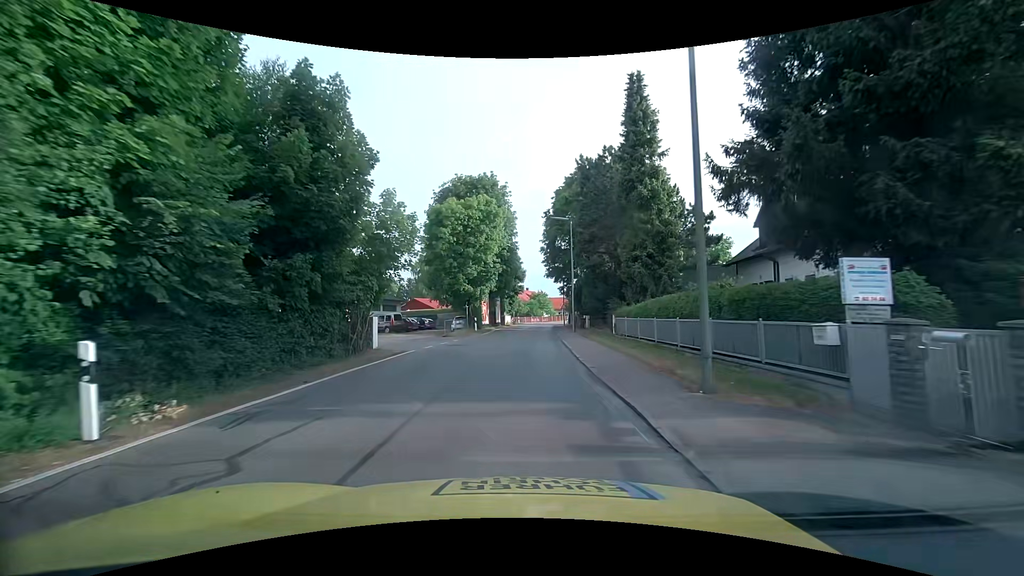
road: tertiary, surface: asphalt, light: Day
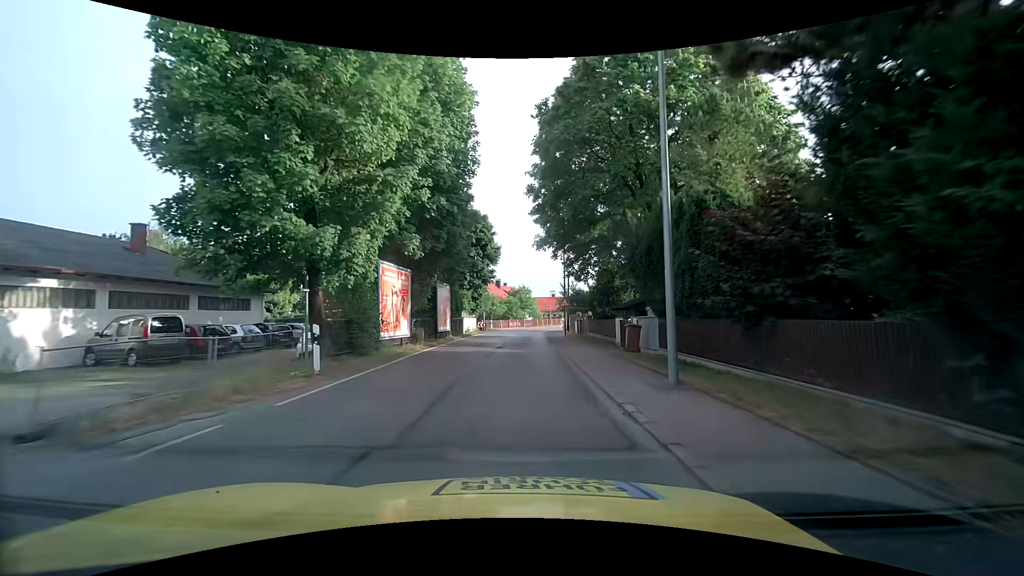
(+0.6, +27.7) m; +3°
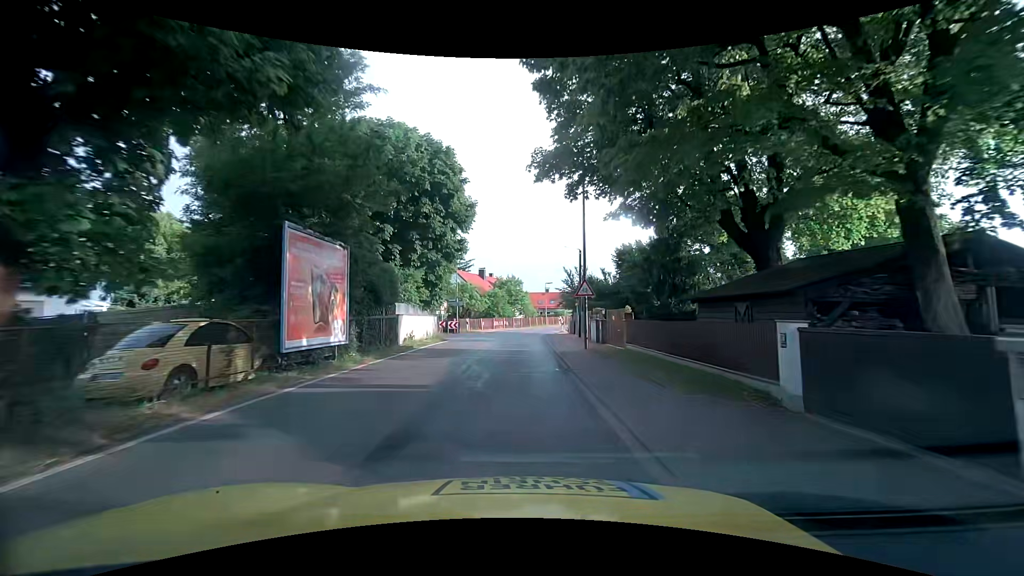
(+0.1, +17.1) m; +1°
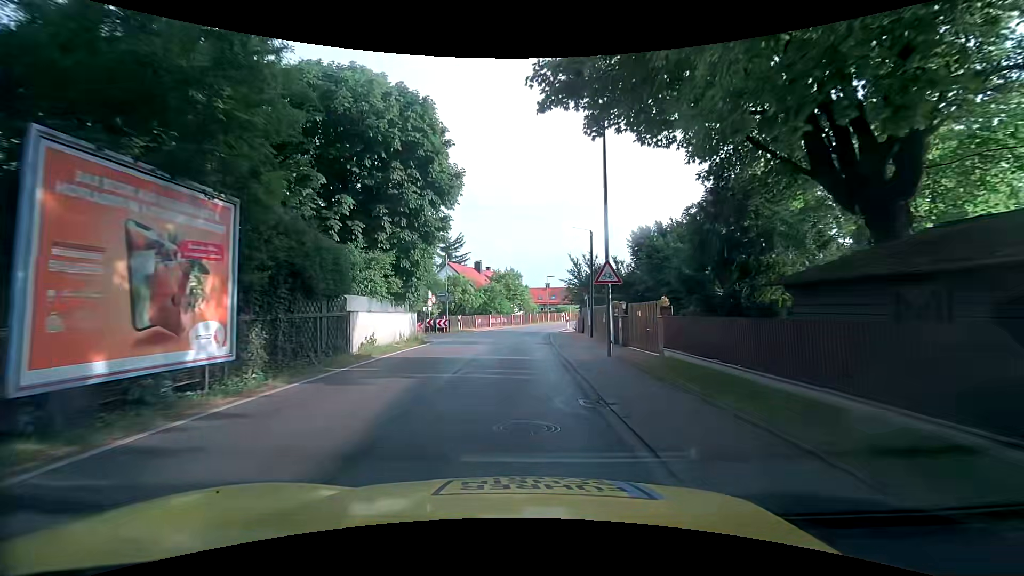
(0.0, +5.7) m; -1°
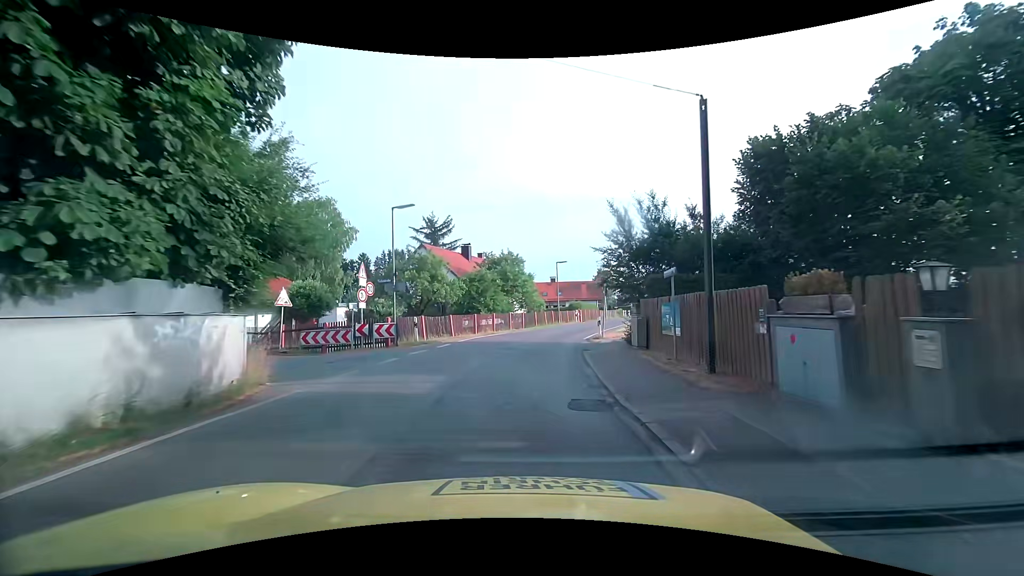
(+0.1, +16.3) m; 0°
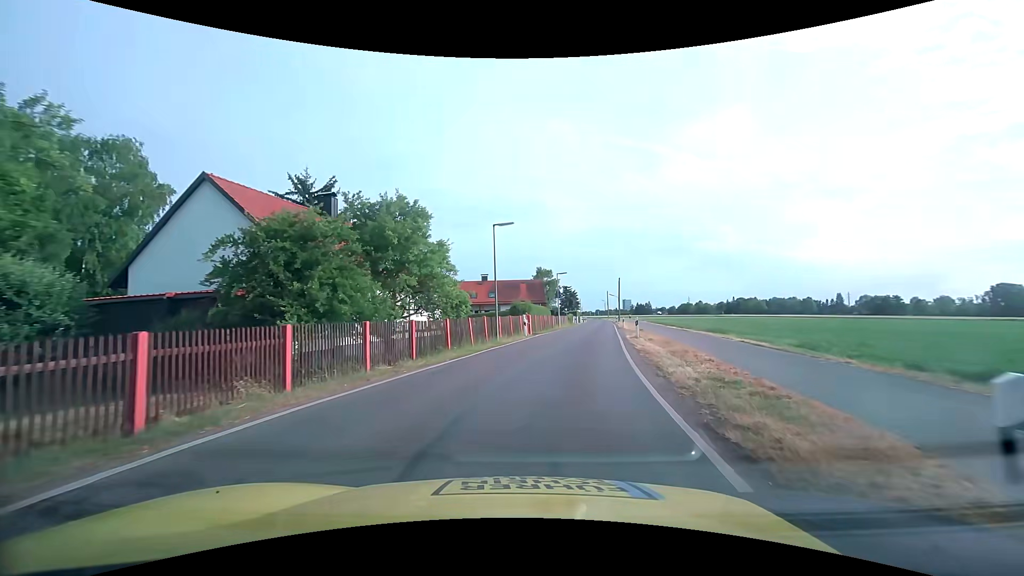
(+1.1, +23.5) m; +8°
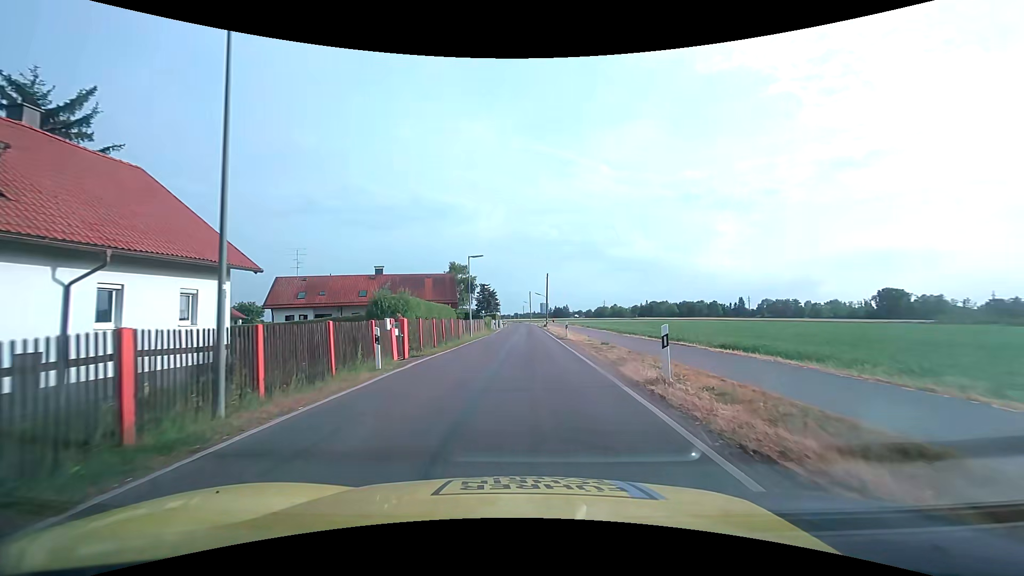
(+1.7, +18.5) m; +10°
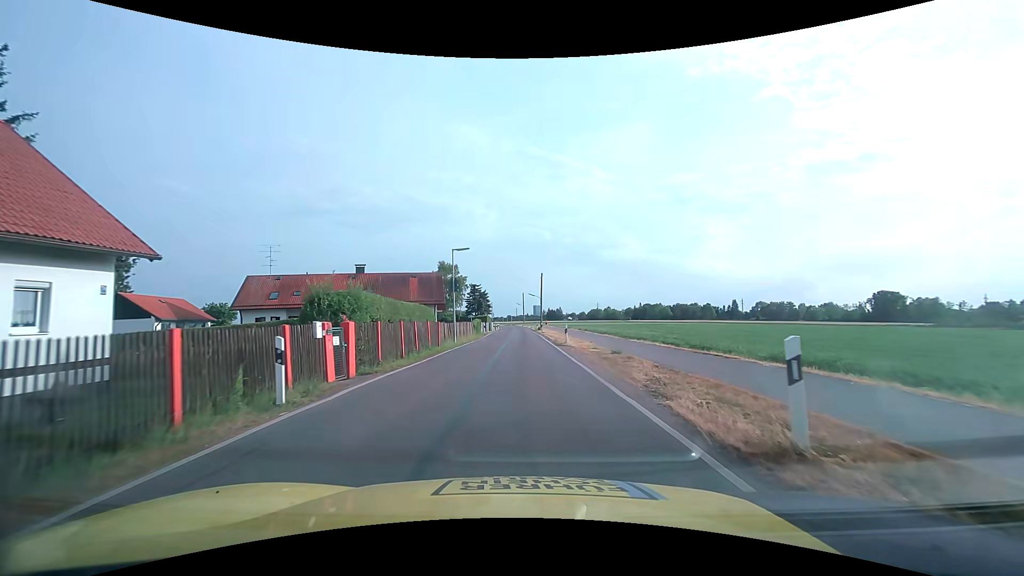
(0.0, +5.1) m; 0°
(0, +10) (0, +20) (0, +30) (0, +40) (0, +50) (0, +60) (0, +70) (0, +80) (0, +90) (0, +100) m
